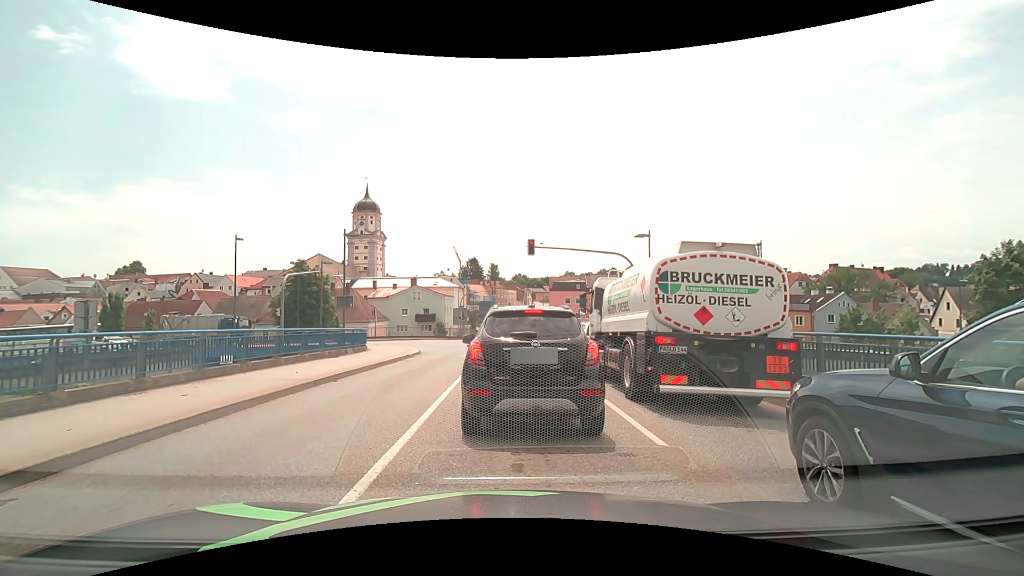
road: secondary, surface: asphalt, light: Day
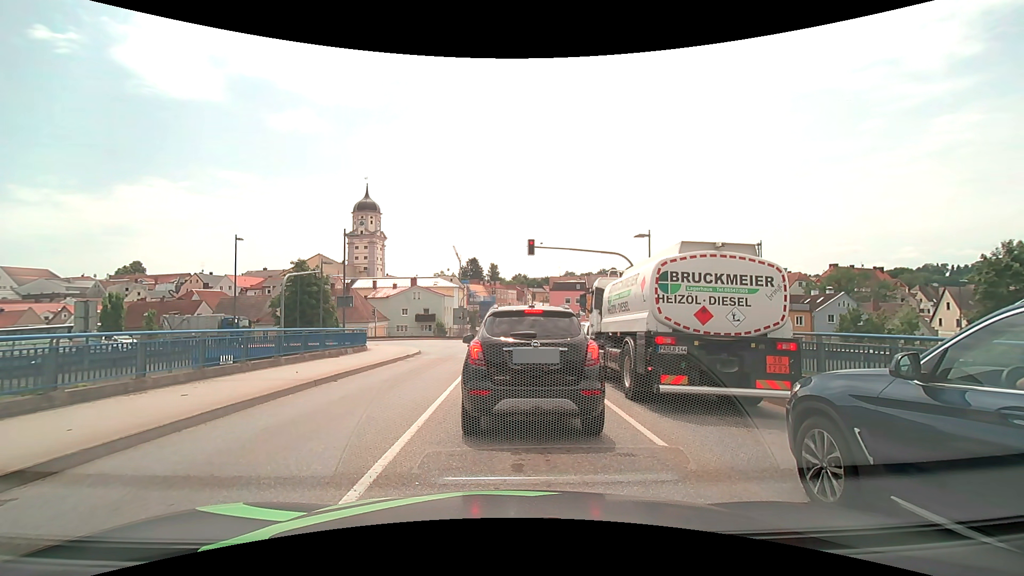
(0.0, 0.0) m; 0°
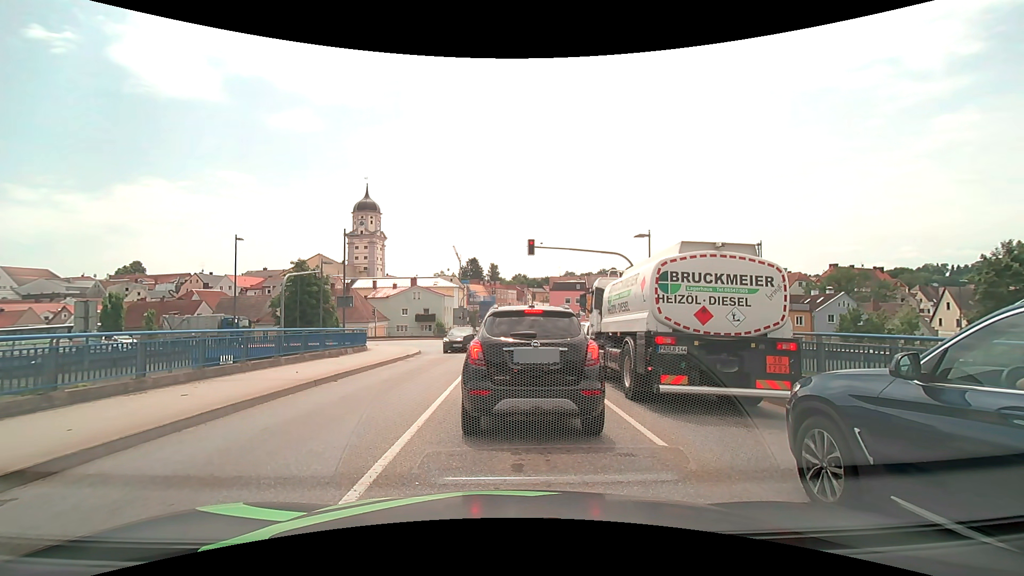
(0.0, 0.0) m; 0°
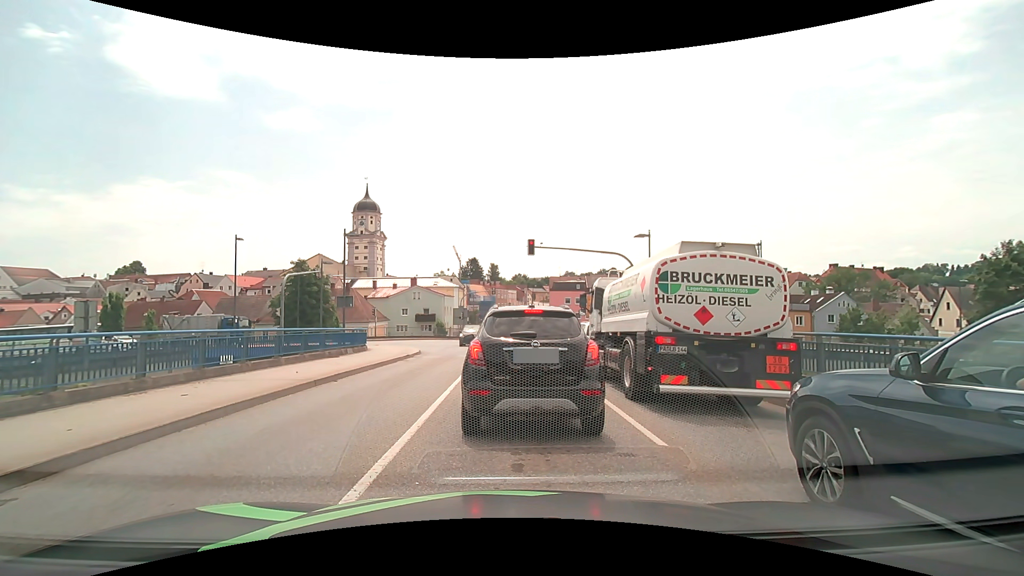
(0.0, 0.0) m; 0°
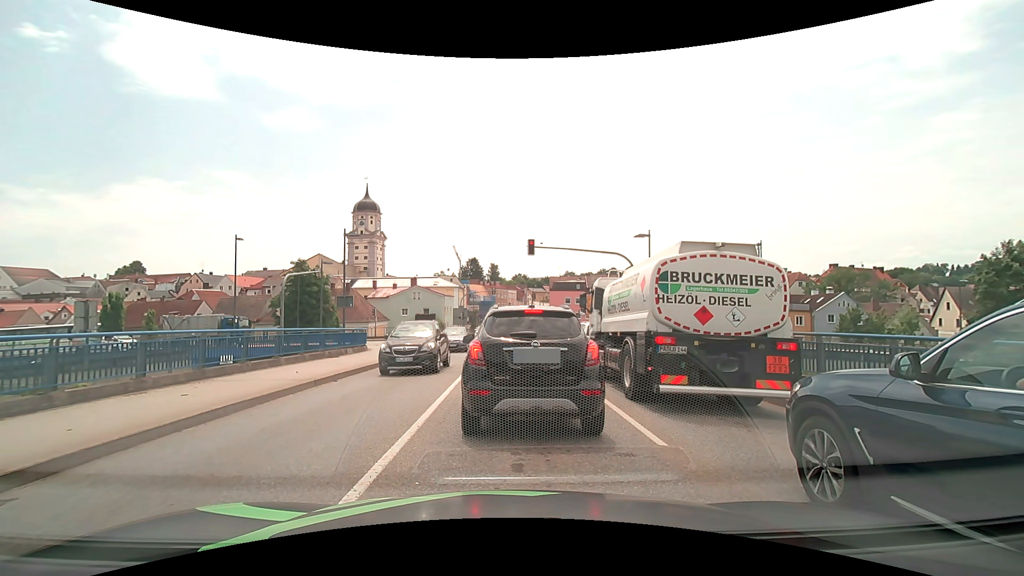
(0.0, 0.0) m; 0°
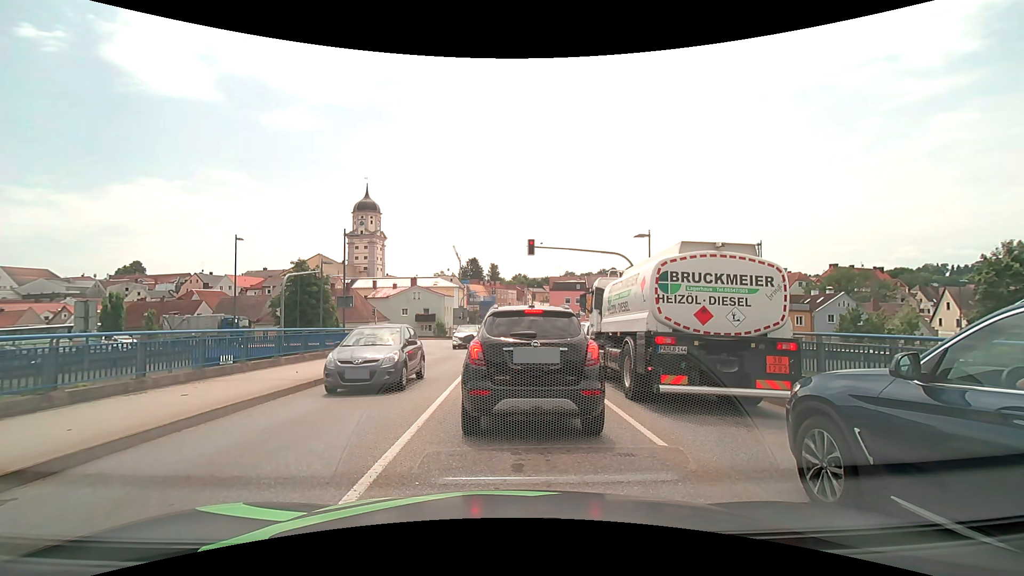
(0.0, 0.0) m; 0°
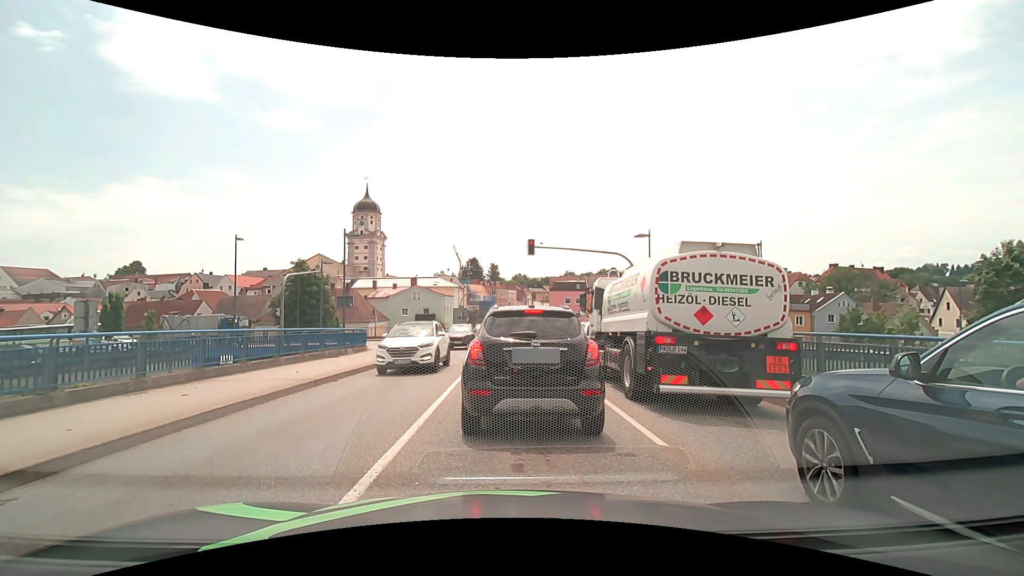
(0.0, 0.0) m; 0°
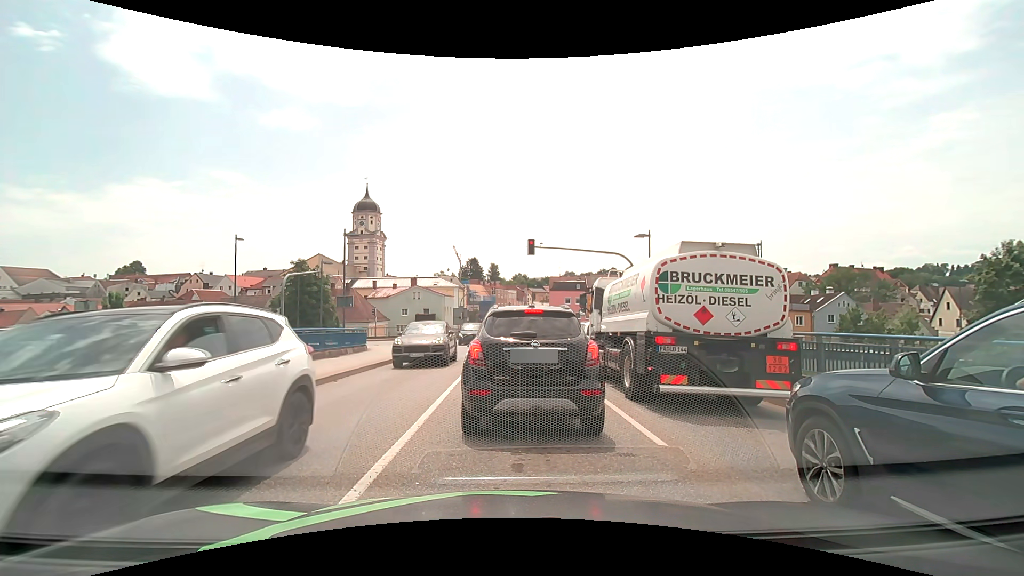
(0.0, 0.0) m; 0°
